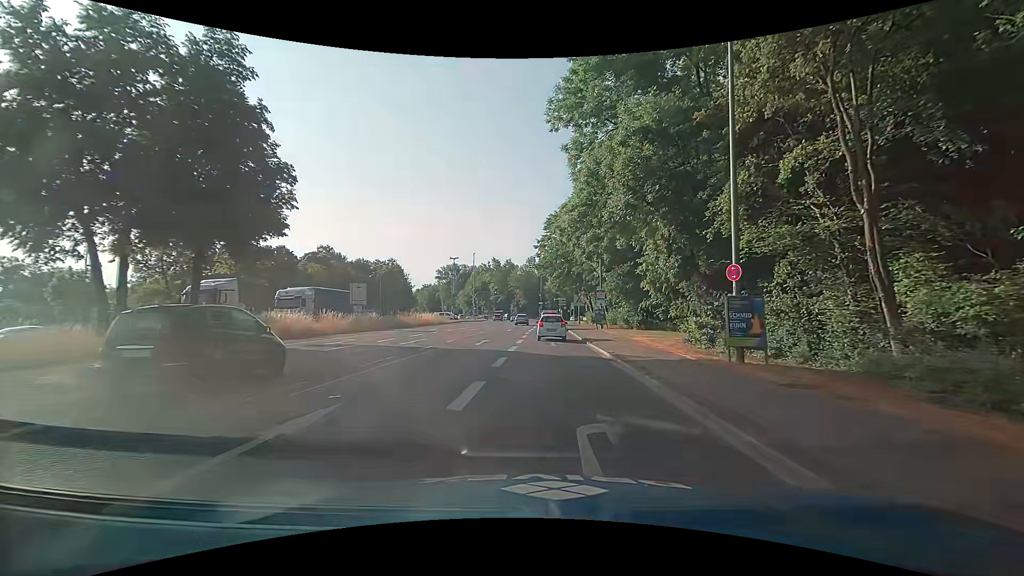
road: primary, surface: asphalt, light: Day
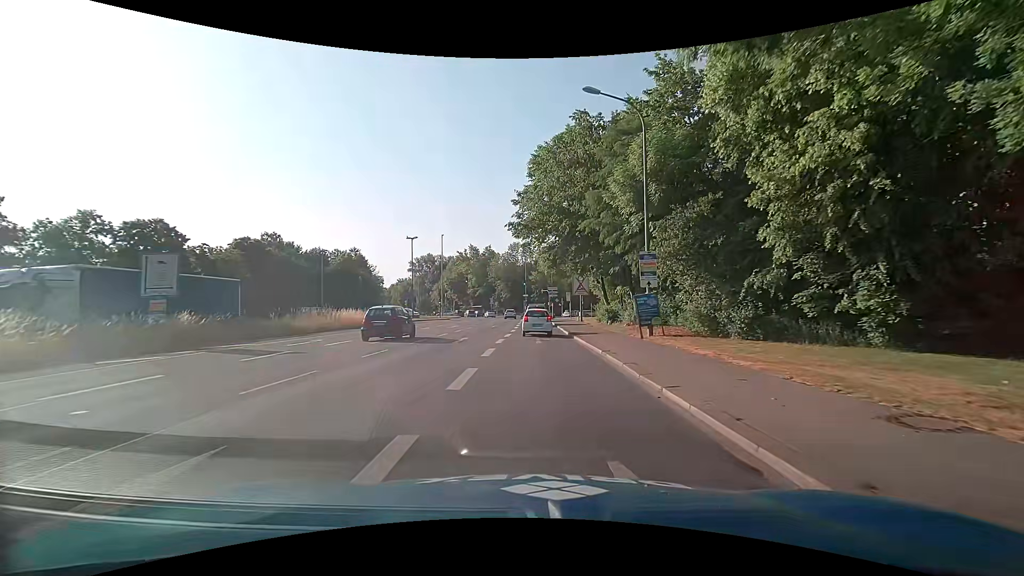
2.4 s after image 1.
(+0.7, +22.7) m; +2°
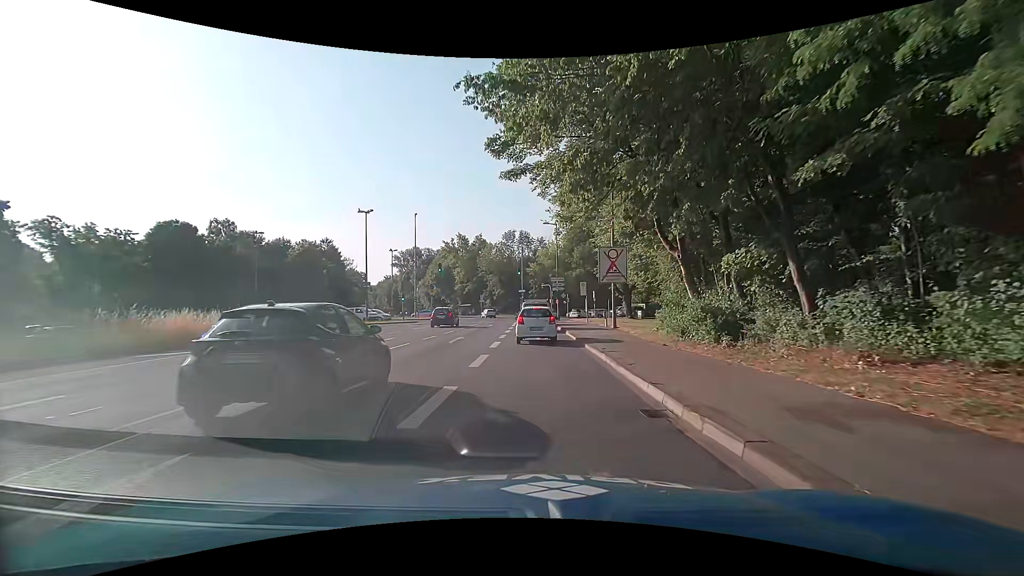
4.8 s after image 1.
(+0.2, +20.2) m; 0°
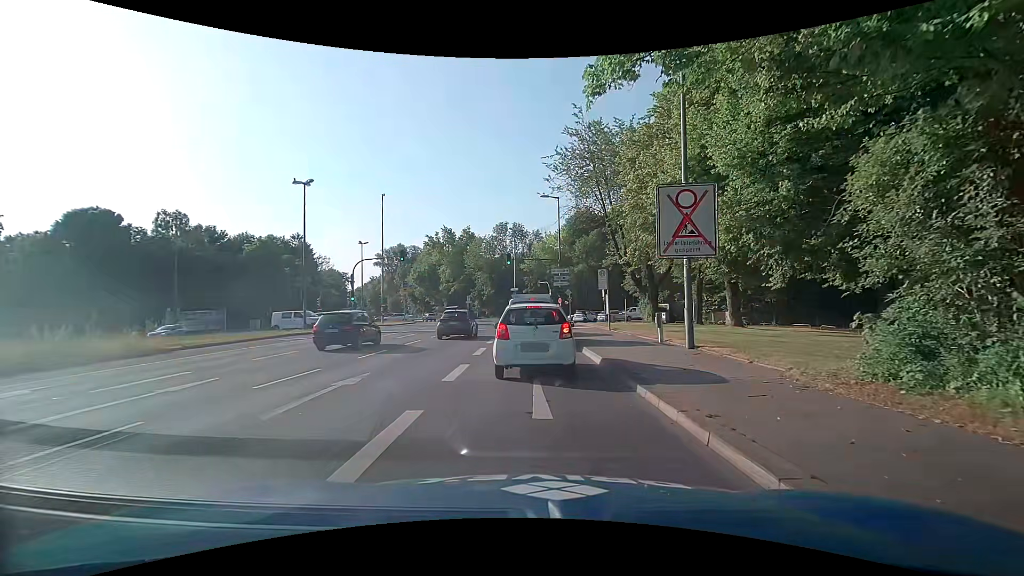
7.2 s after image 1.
(+0.2, +13.7) m; +1°
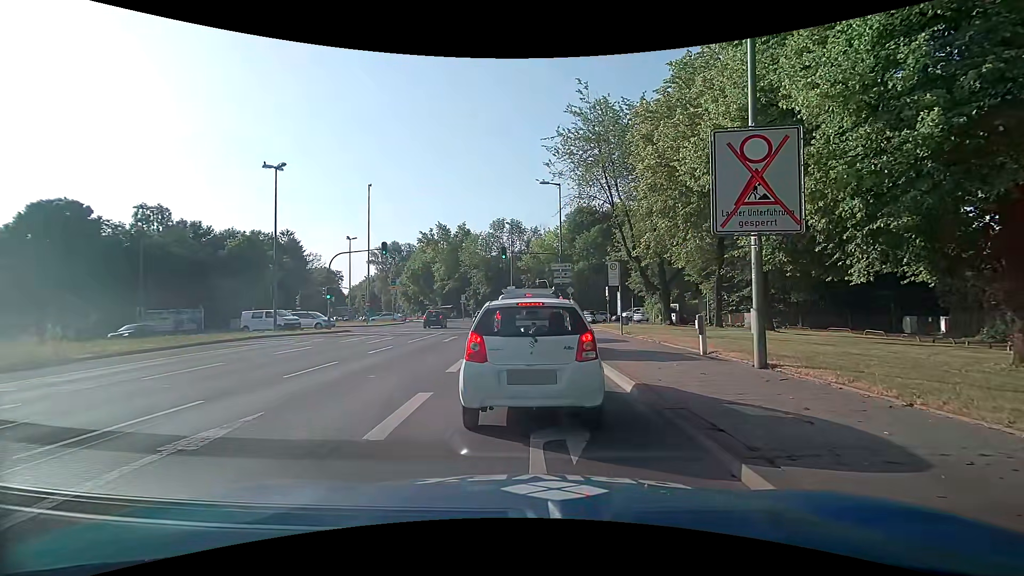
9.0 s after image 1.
(0.0, +4.2) m; -1°
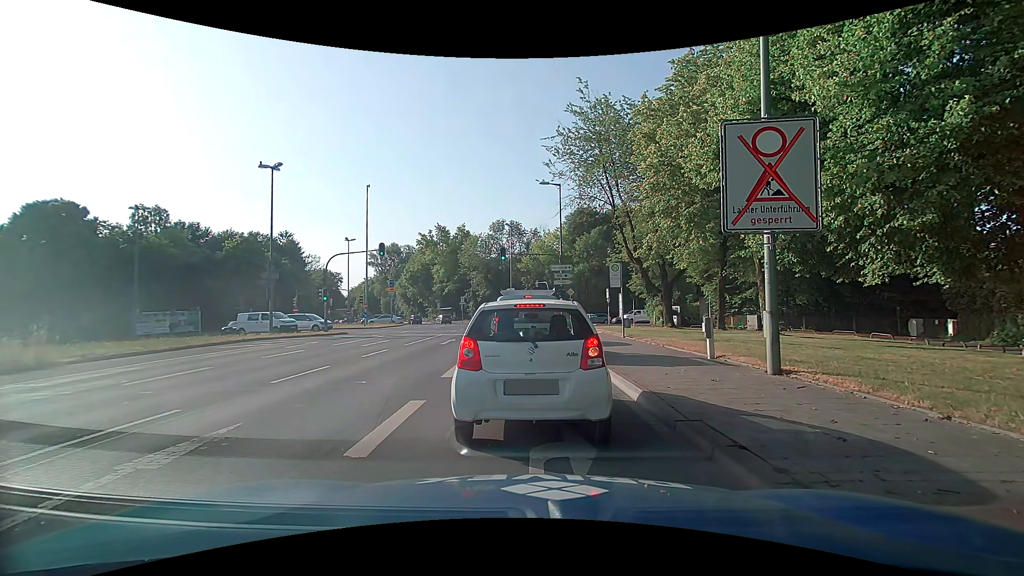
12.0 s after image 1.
(0.0, +0.6) m; 0°
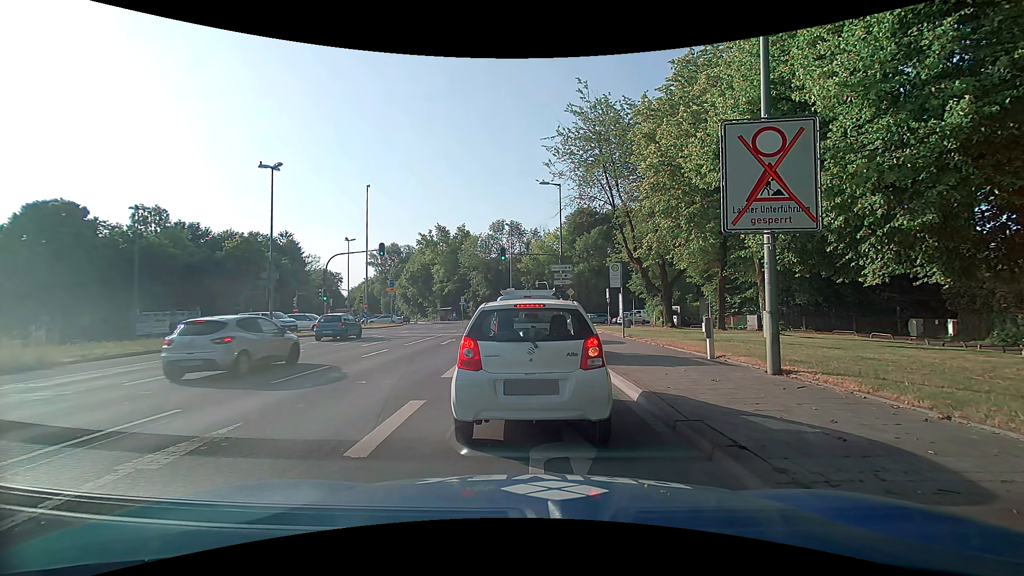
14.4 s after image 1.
(0.0, 0.0) m; 0°
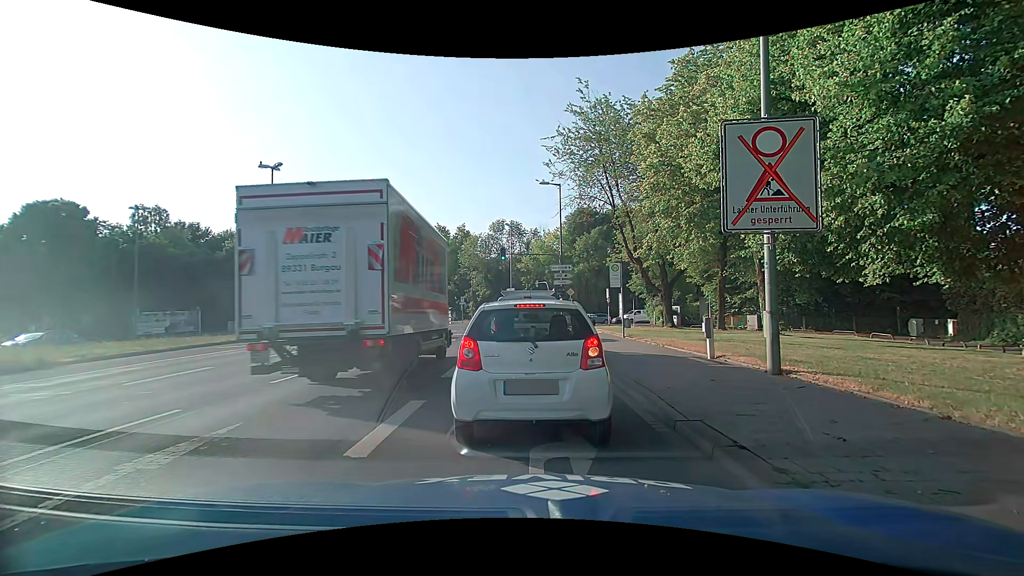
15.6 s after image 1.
(0.0, 0.0) m; 0°
